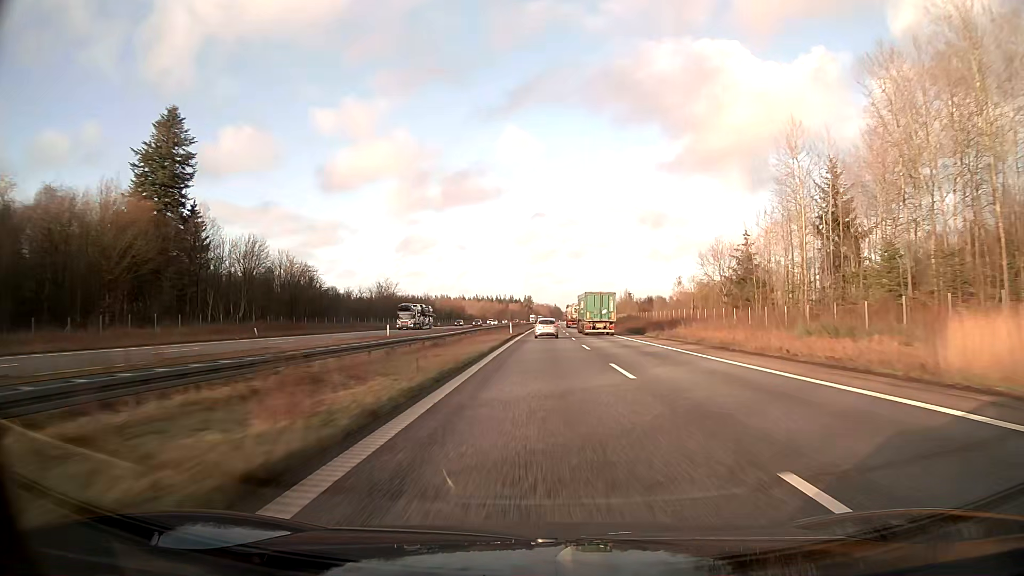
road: motorway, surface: asphalt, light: Day
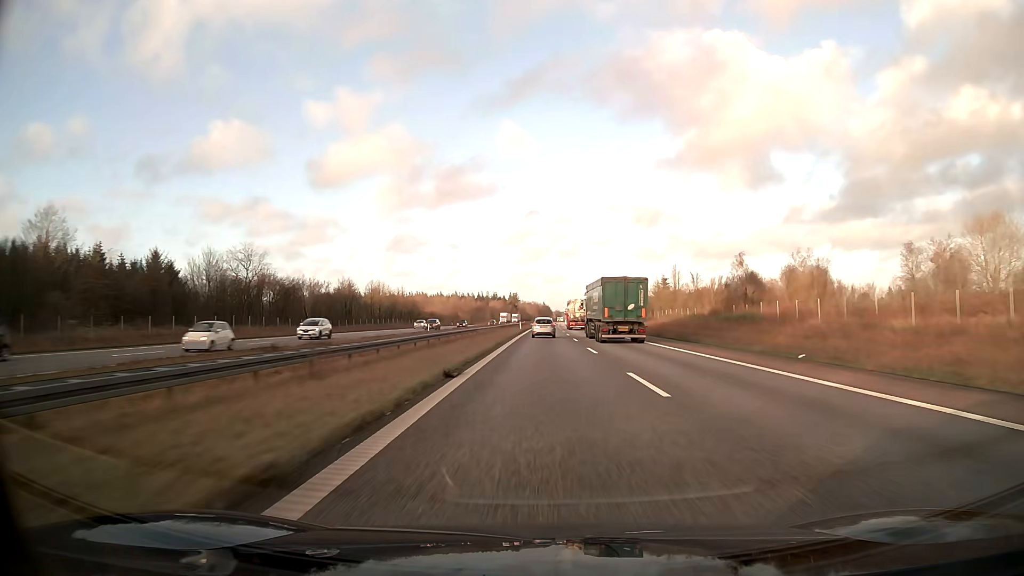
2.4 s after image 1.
(+0.7, +79.2) m; +1°
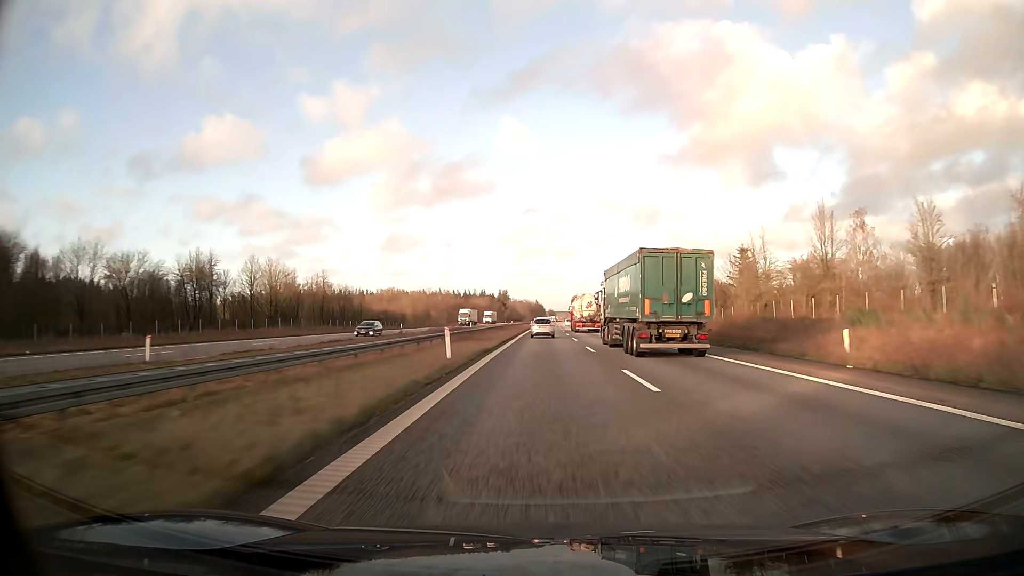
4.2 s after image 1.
(+0.2, +59.5) m; +1°
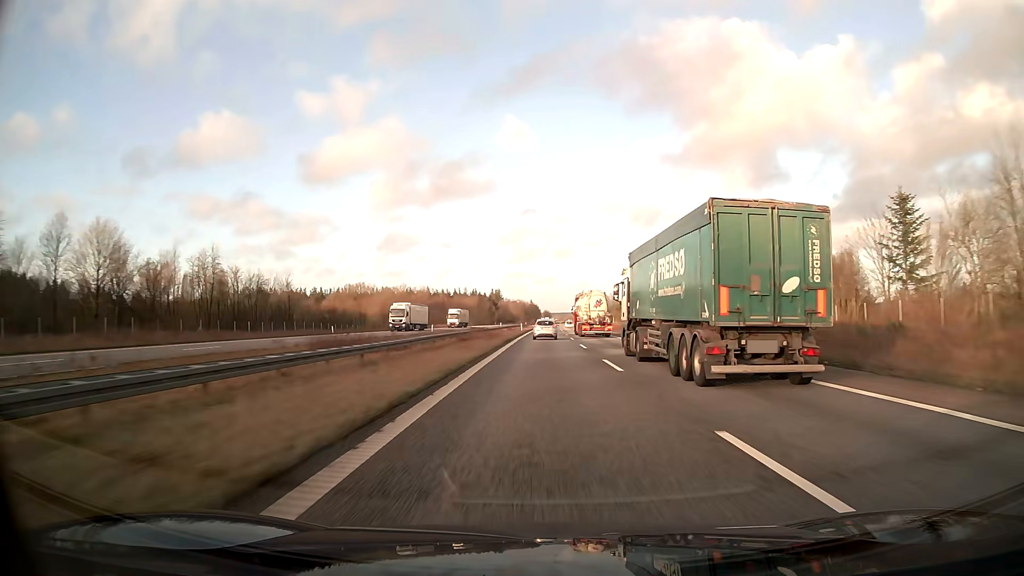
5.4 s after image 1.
(+0.1, +39.7) m; 0°
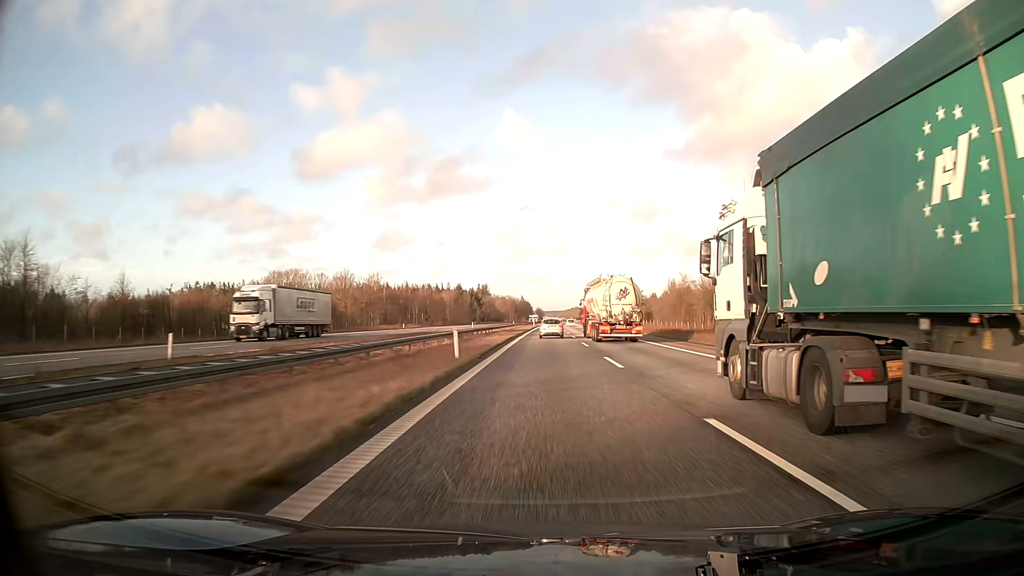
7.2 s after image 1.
(+0.4, +59.4) m; +1°
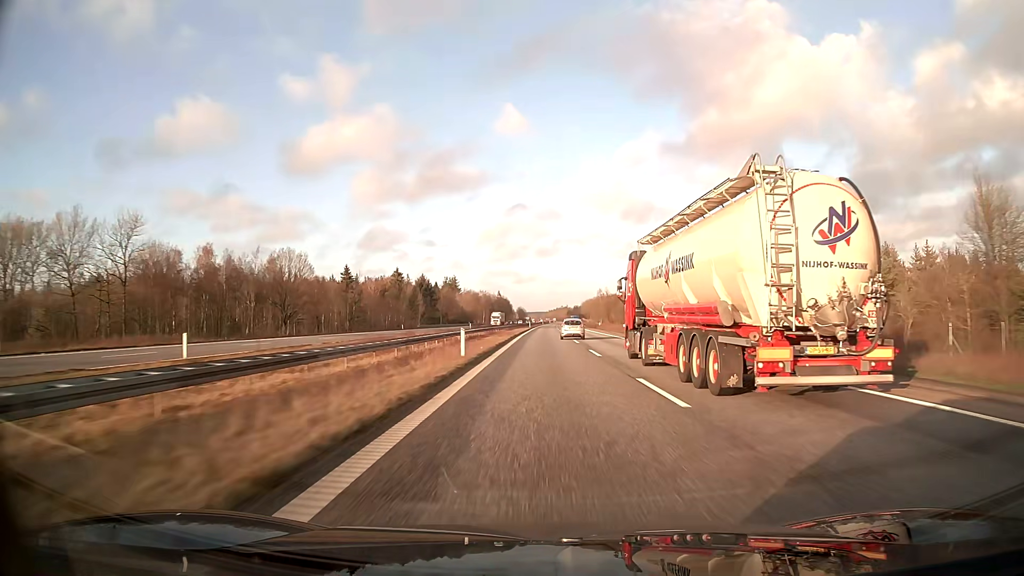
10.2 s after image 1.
(+1.1, +98.8) m; +1°
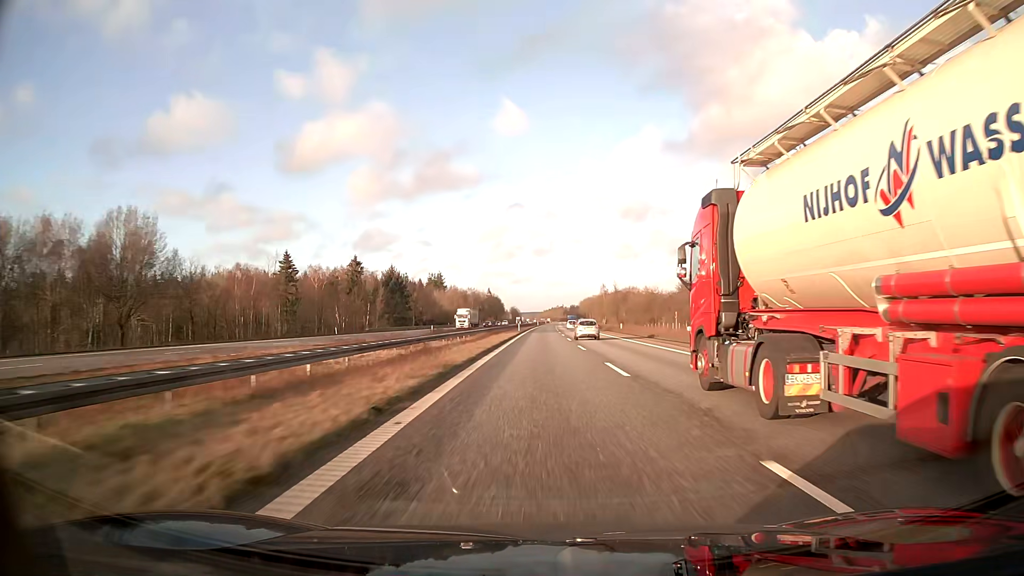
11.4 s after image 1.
(+0.2, +39.5) m; 0°
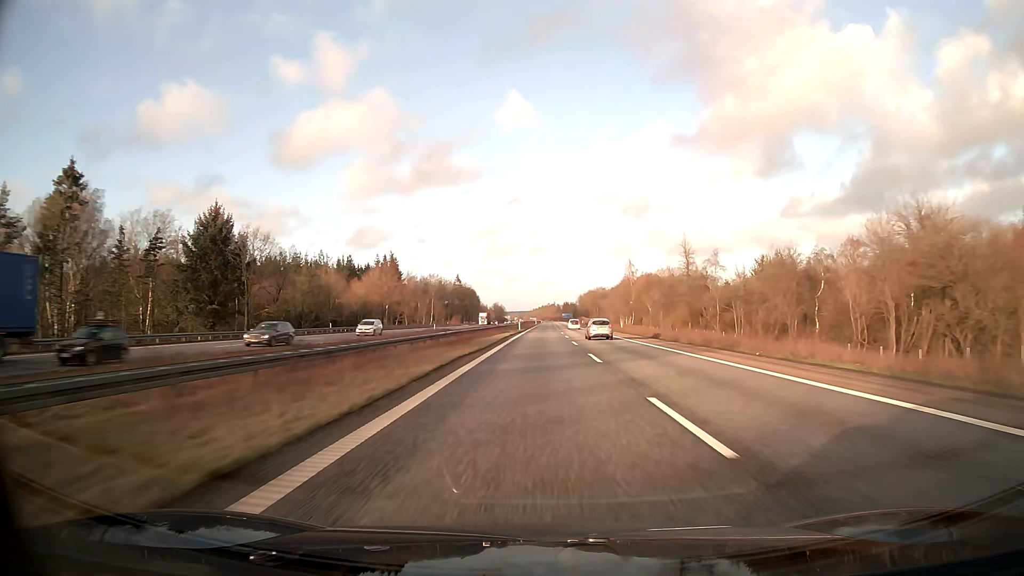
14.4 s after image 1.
(+1.2, +100.3) m; +1°
(0, +10) (0, +20) (0, +30) (0, +40) (0, +50) (0, +60) (0, +70) (0, +80) (+1, +90) (+1, +100) m
